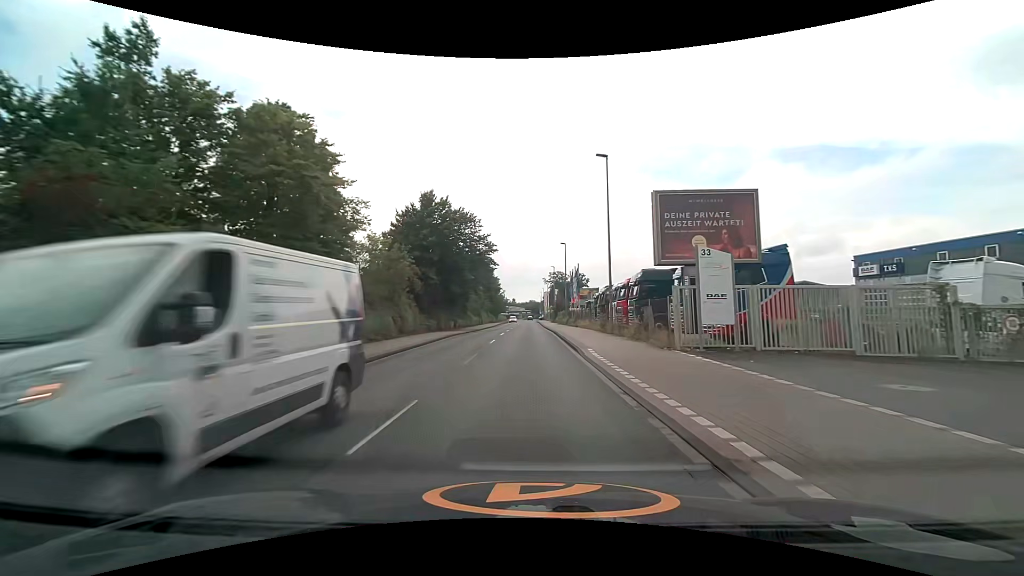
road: unclassified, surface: asphalt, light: Day
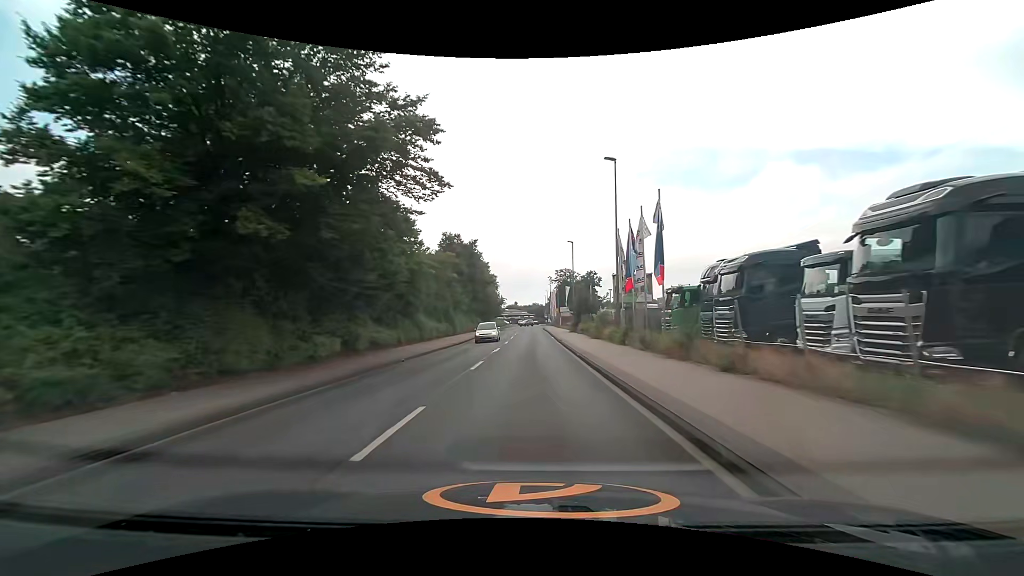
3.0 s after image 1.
(-0.4, +35.4) m; -1°
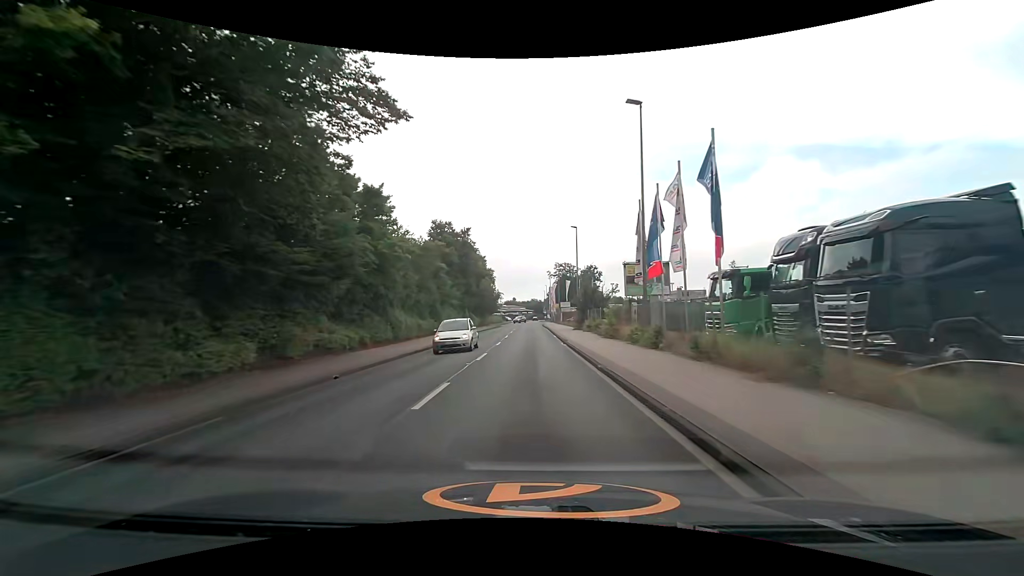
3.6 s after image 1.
(0.0, +6.9) m; 0°
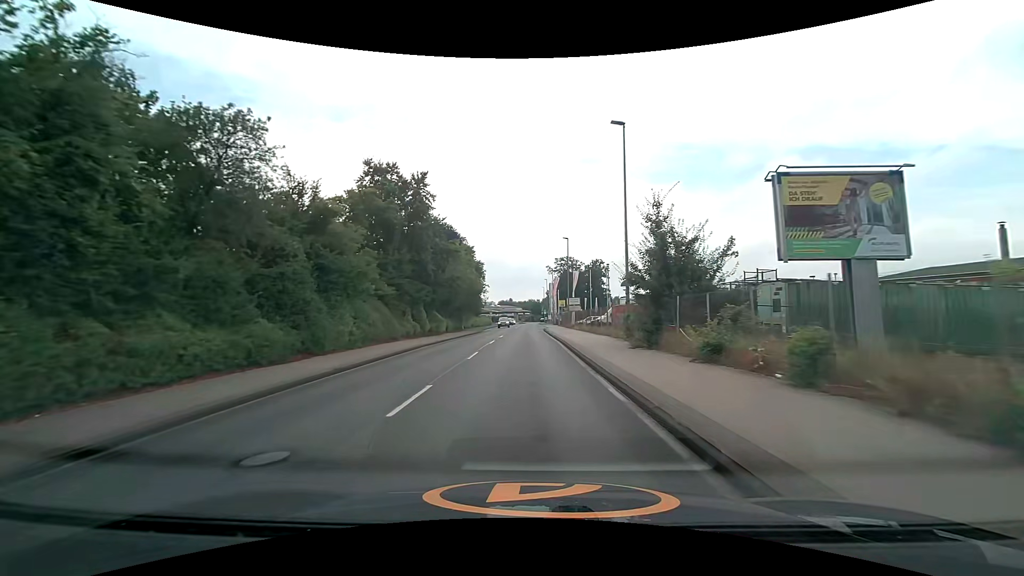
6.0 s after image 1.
(+0.3, +27.5) m; +1°
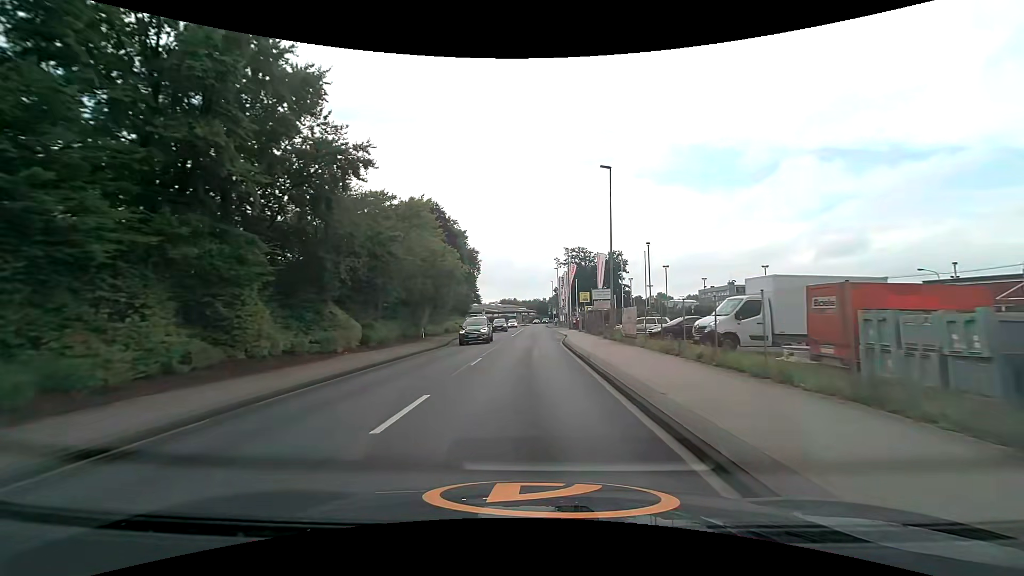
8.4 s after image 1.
(-0.2, +27.7) m; -1°
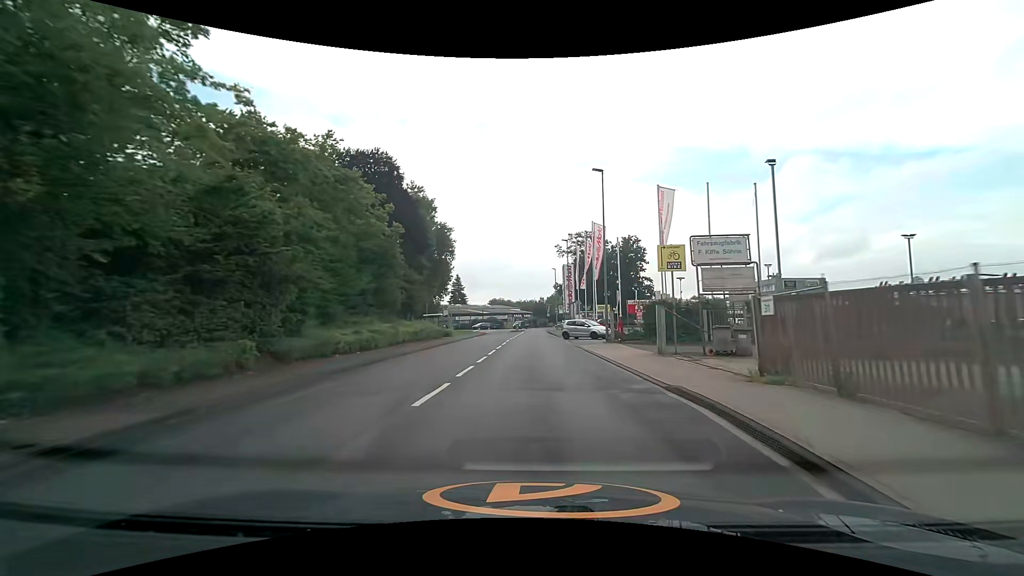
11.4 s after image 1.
(+0.1, +33.7) m; 0°
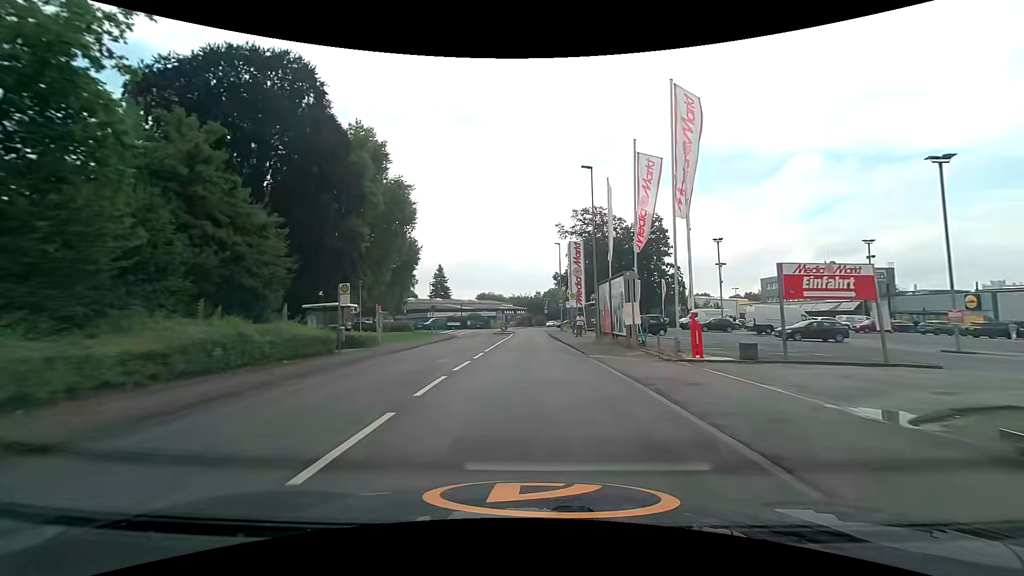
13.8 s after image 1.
(+0.1, +26.2) m; 0°
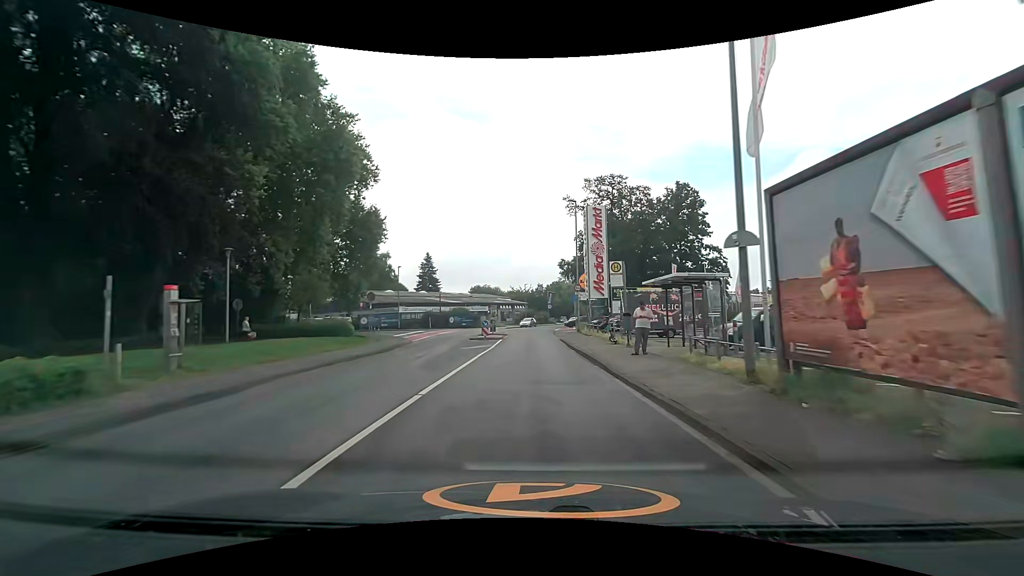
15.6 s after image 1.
(0.0, +20.2) m; 0°
(0, +10) (0, +20) (0, +30) (0, +40) (0, +50) (+1, +60) (+2, +70) (+3, +80) (+6, +90) (+8, +99) m
